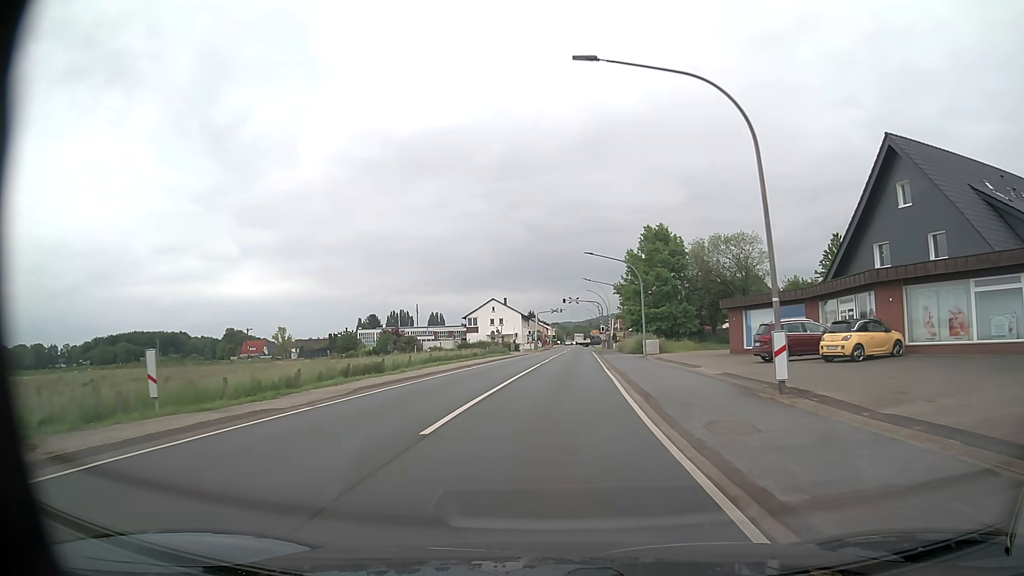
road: primary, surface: asphalt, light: Day
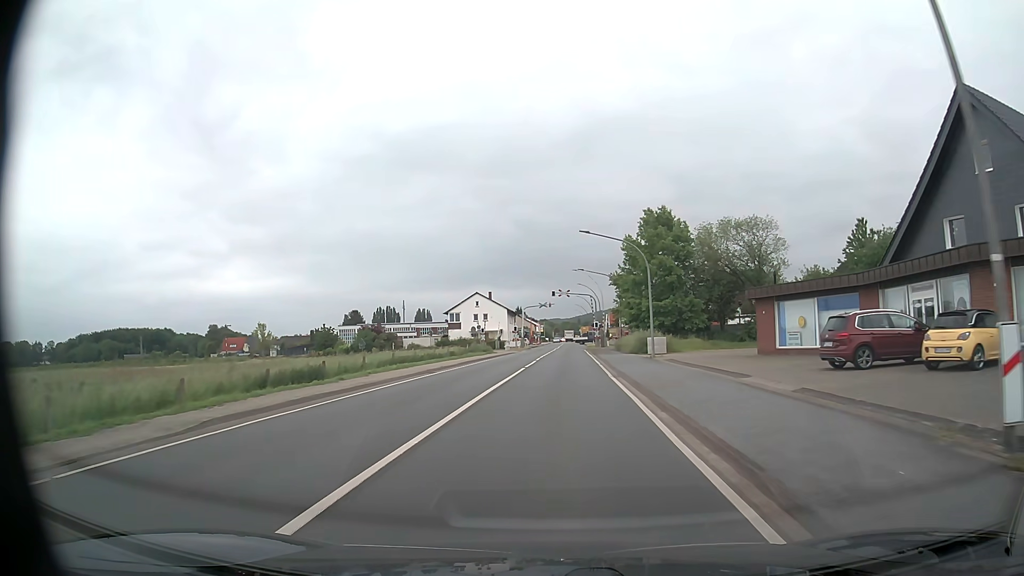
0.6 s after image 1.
(+0.1, +8.0) m; +1°
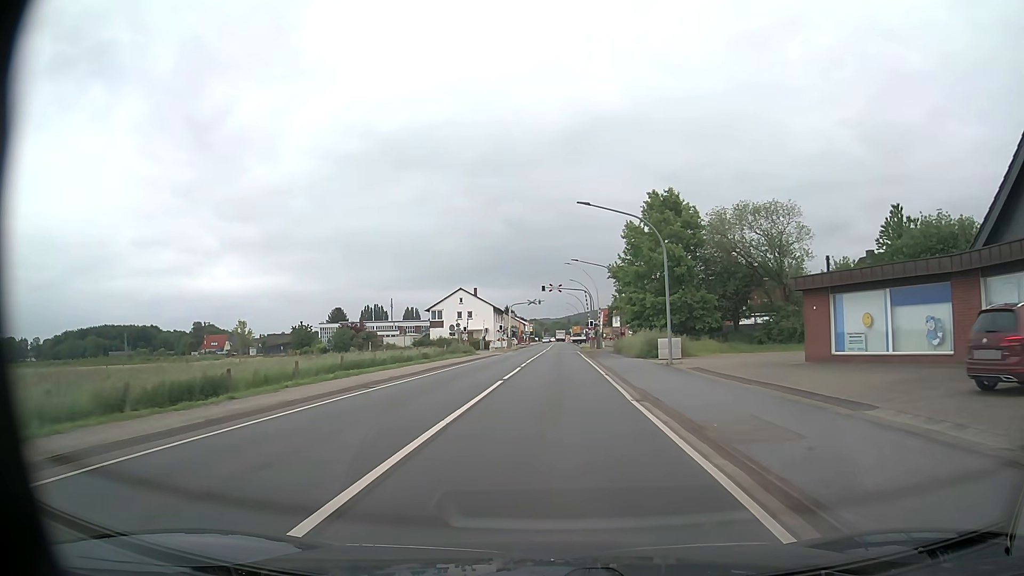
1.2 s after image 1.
(+0.1, +8.0) m; +1°
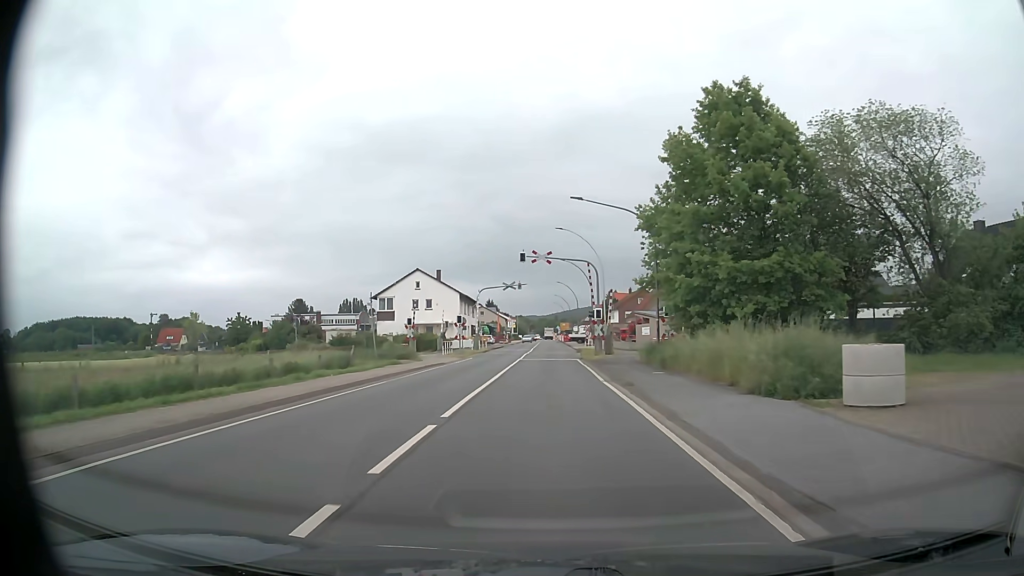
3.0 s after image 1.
(+0.4, +24.2) m; +1°
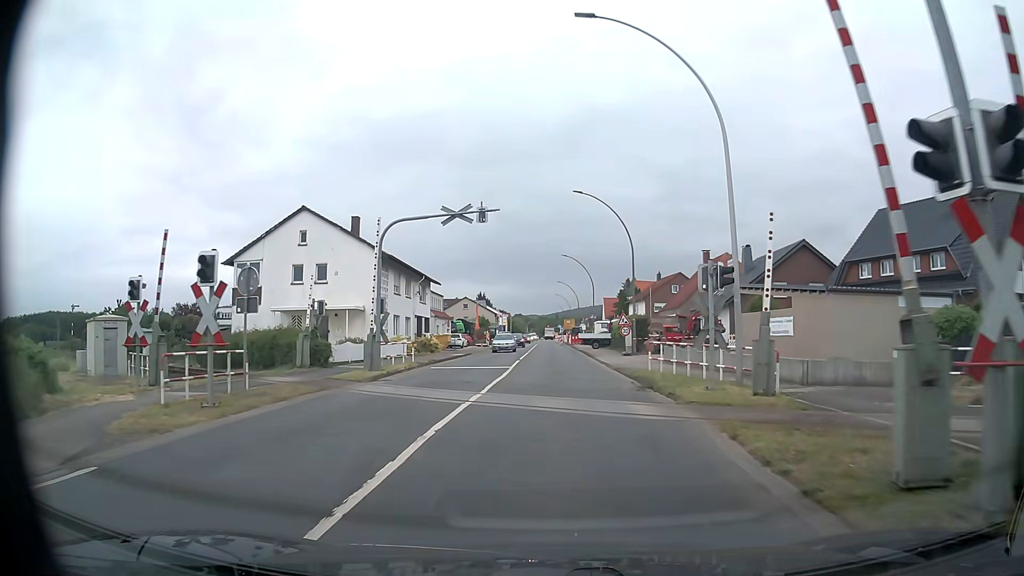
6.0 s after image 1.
(+0.2, +36.5) m; +1°
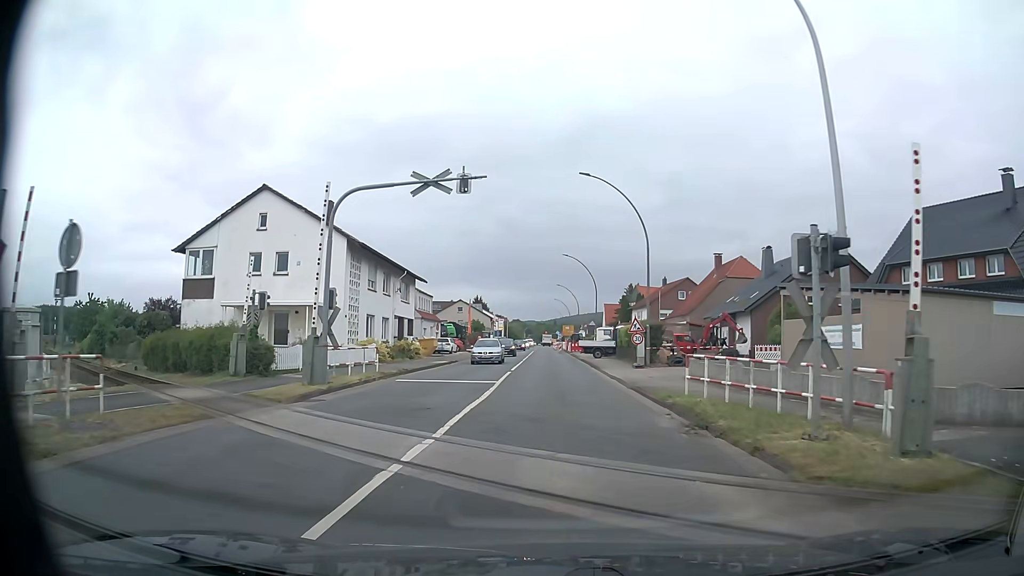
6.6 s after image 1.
(0.0, +6.2) m; 0°
(0, +10) (0, +20) (0, +30) (0, +40) (0, +50) (0, +60) (0, +70) (-1, +80) (-1, +90) (-1, +100) m
